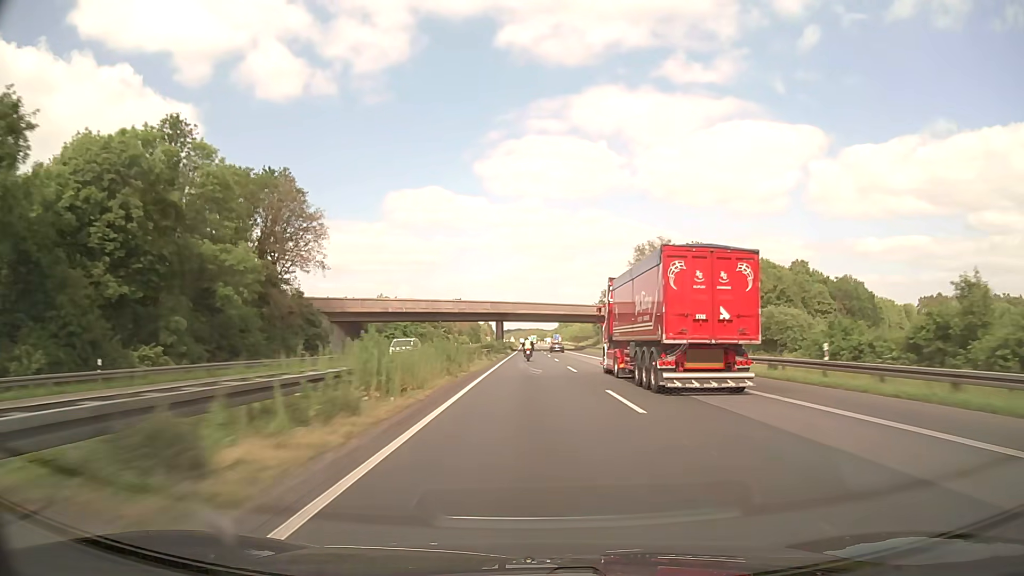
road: motorway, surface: asphalt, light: Day
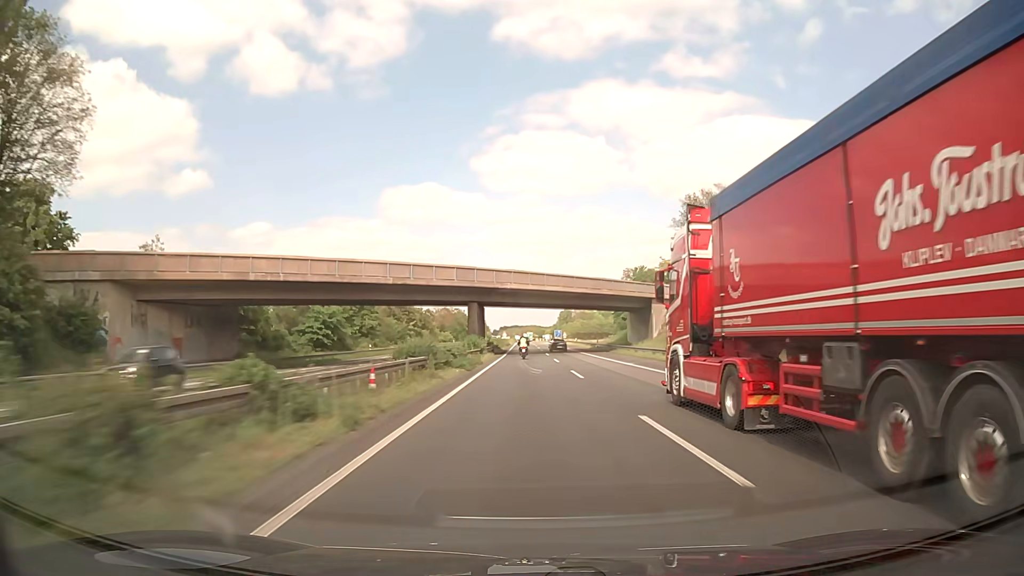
(+0.1, +42.9) m; 0°
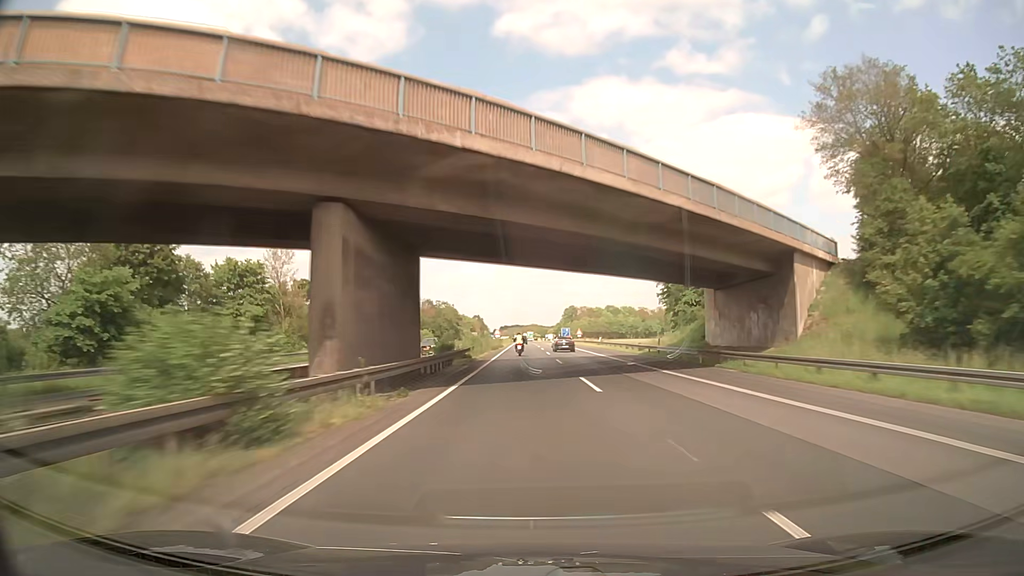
(-0.1, +43.1) m; 0°
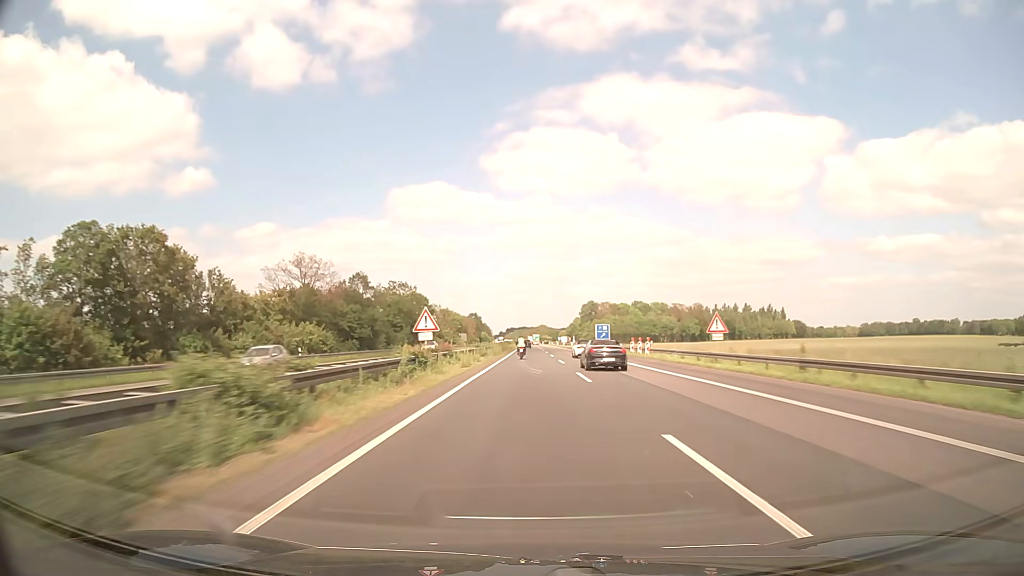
(+0.1, +86.3) m; -1°
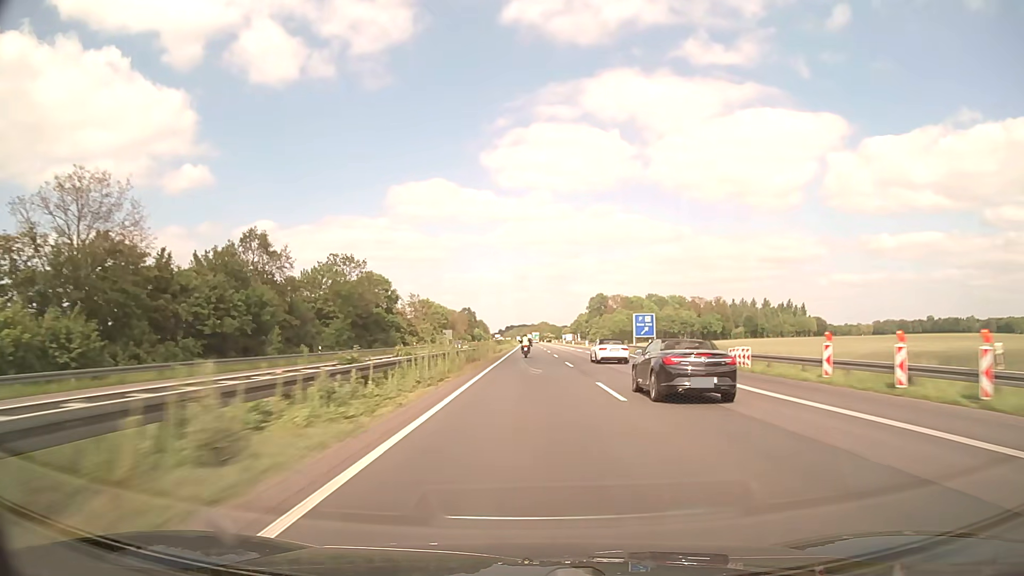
(-0.1, +43.1) m; 0°
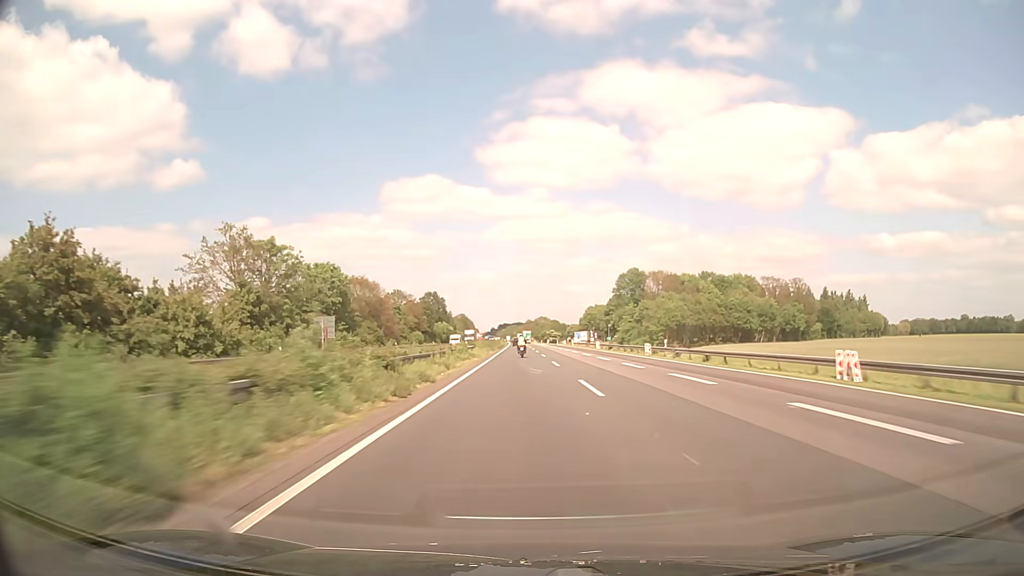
(+0.2, +108.0) m; 0°
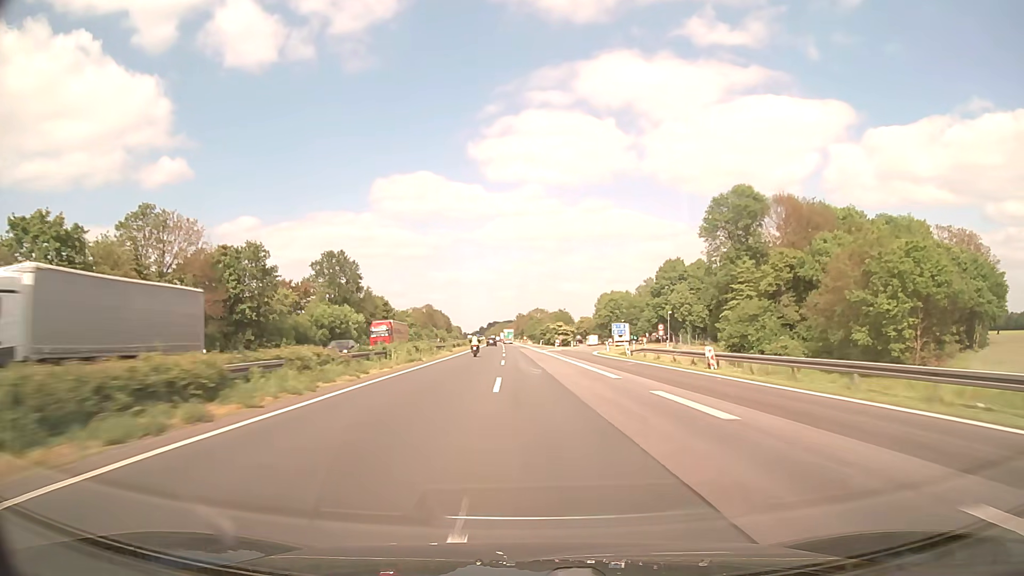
(+0.7, +107.9) m; +1°
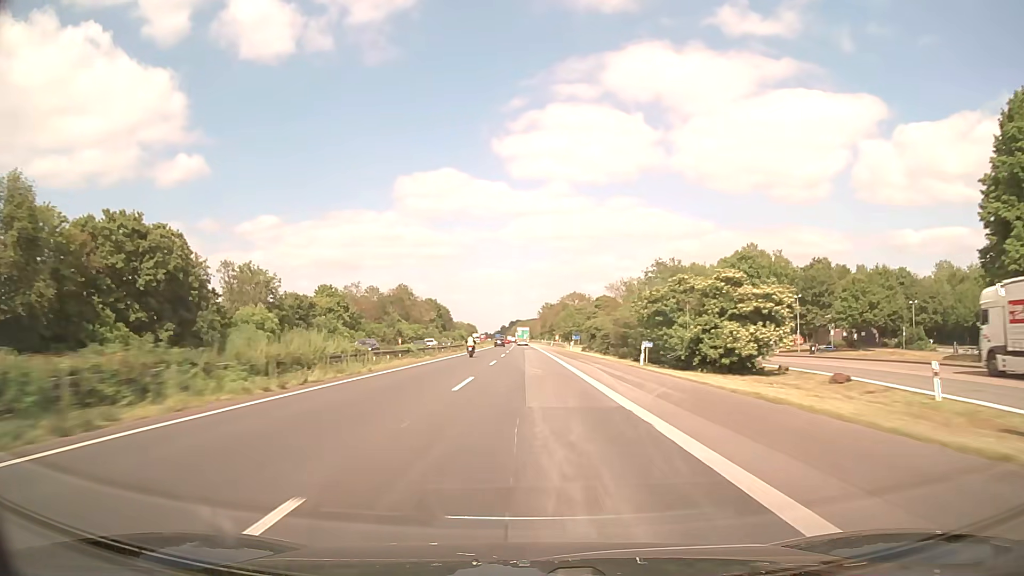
(-2.0, +107.7) m; -2°
(0, +10) (0, +20) (0, +30) (0, +40) (0, +50) (0, +60) (0, +70) (-1, +80) (-1, +90) (-1, +100) m
